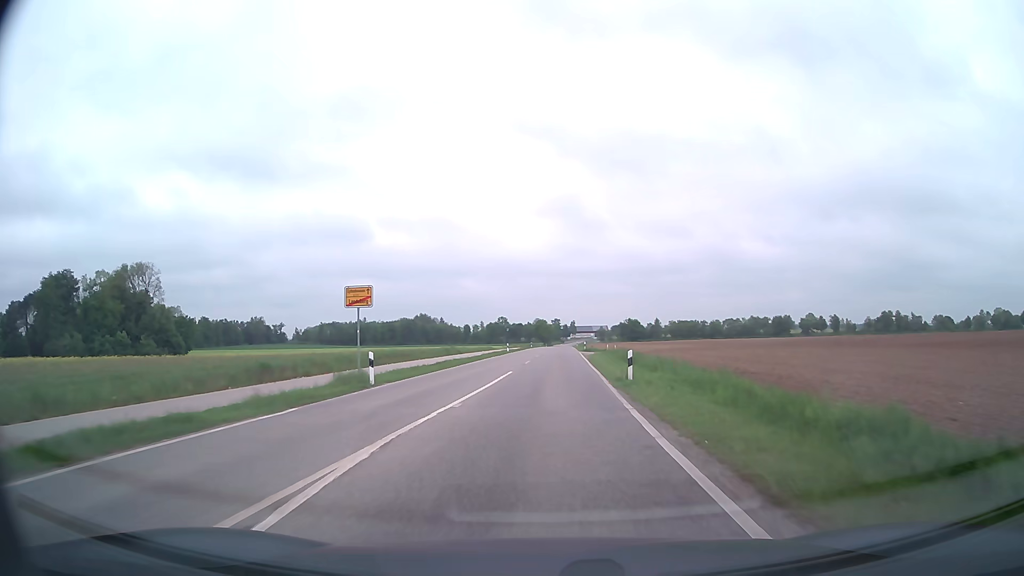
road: secondary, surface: asphalt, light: Day
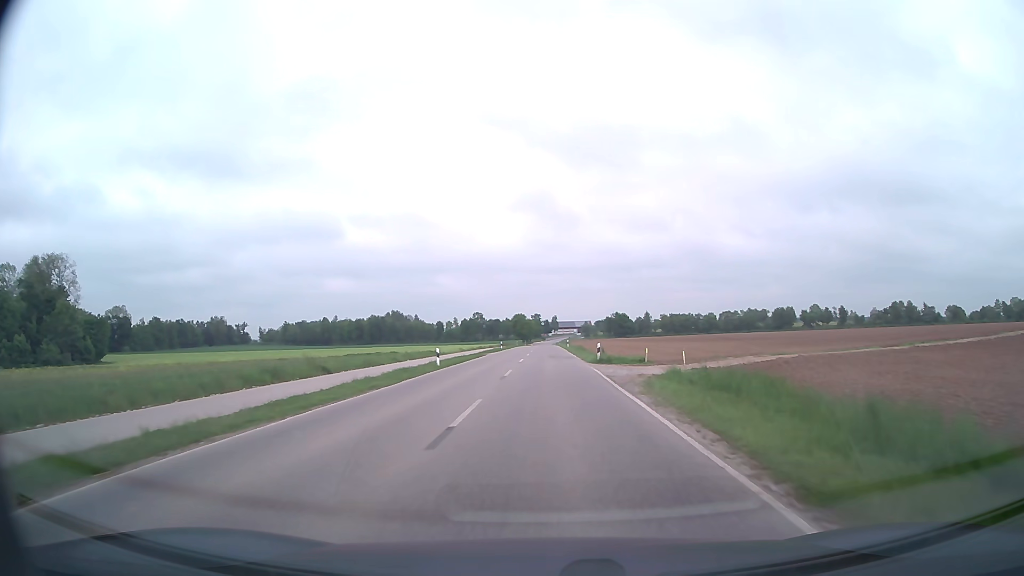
(+0.5, +35.5) m; +2°
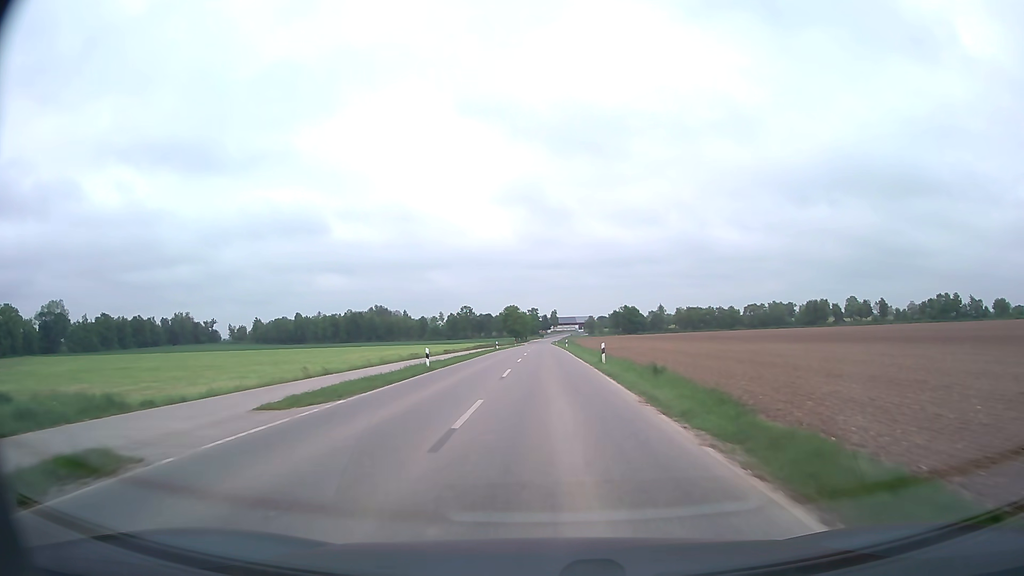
(+0.2, +48.7) m; 0°
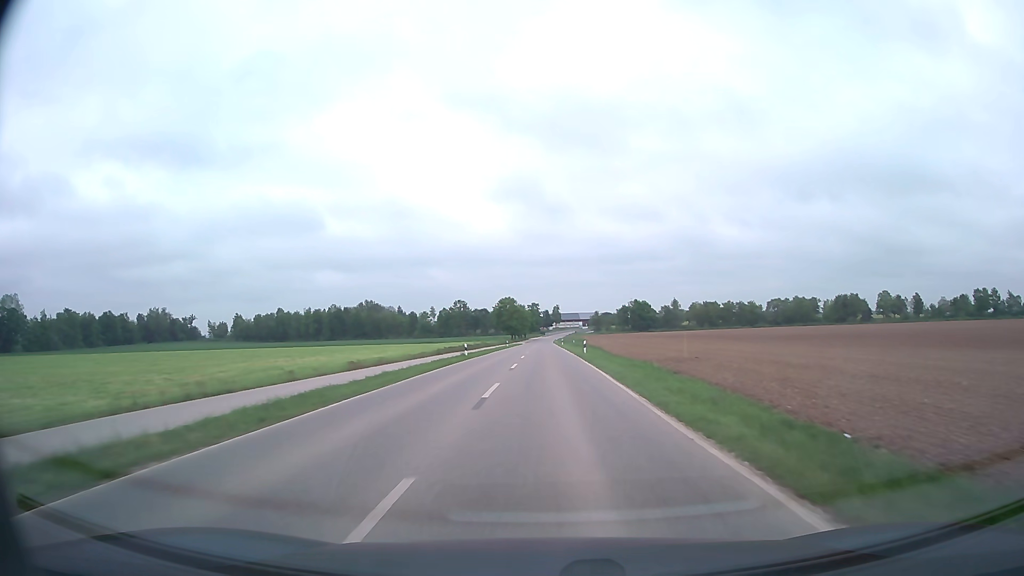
(-0.1, +31.8) m; 0°
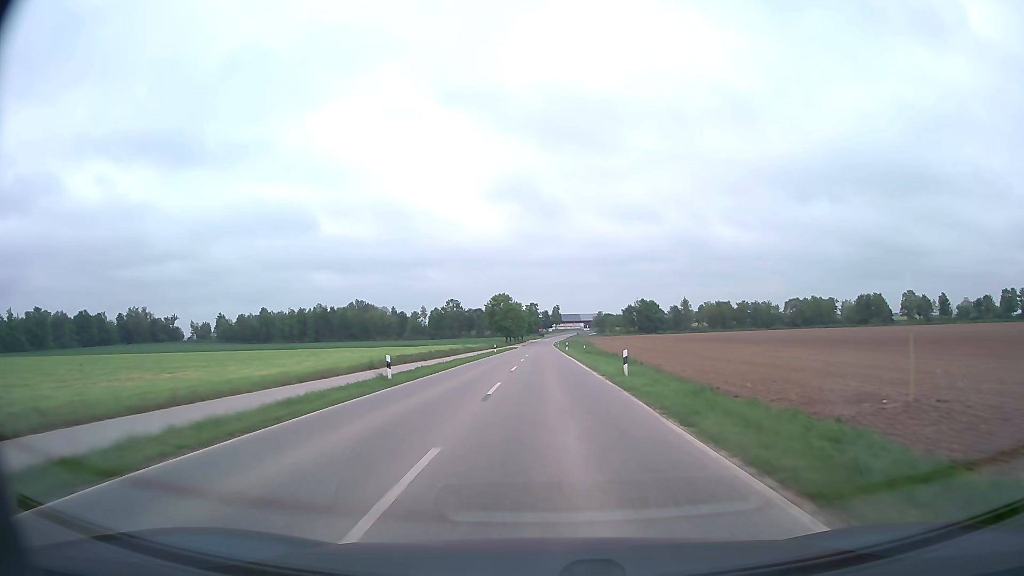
(0.0, +22.4) m; 0°
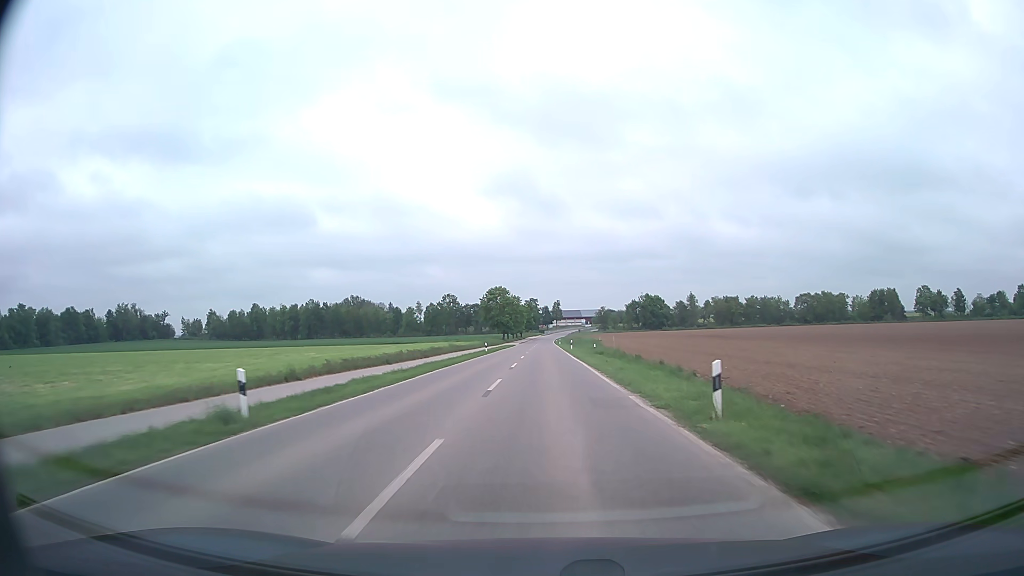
(0.0, +11.6) m; 0°
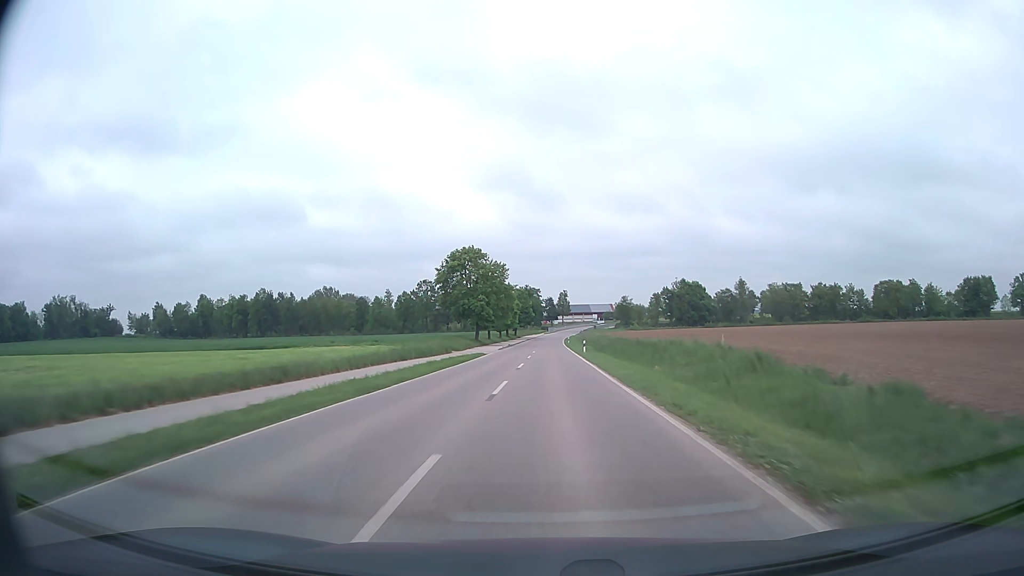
(-0.2, +61.8) m; 0°
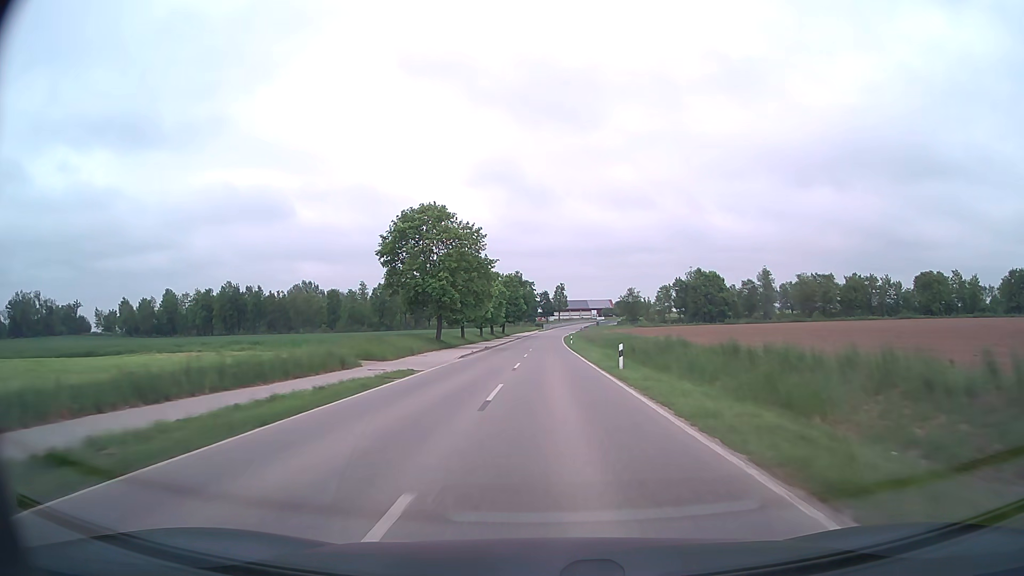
(0.0, +26.0) m; 0°
(0, +10) (0, +20) (0, +30) (0, +40) (0, +50) (0, +60) (0, +70) (+1, +80) (+1, +90) (+1, +100) m
